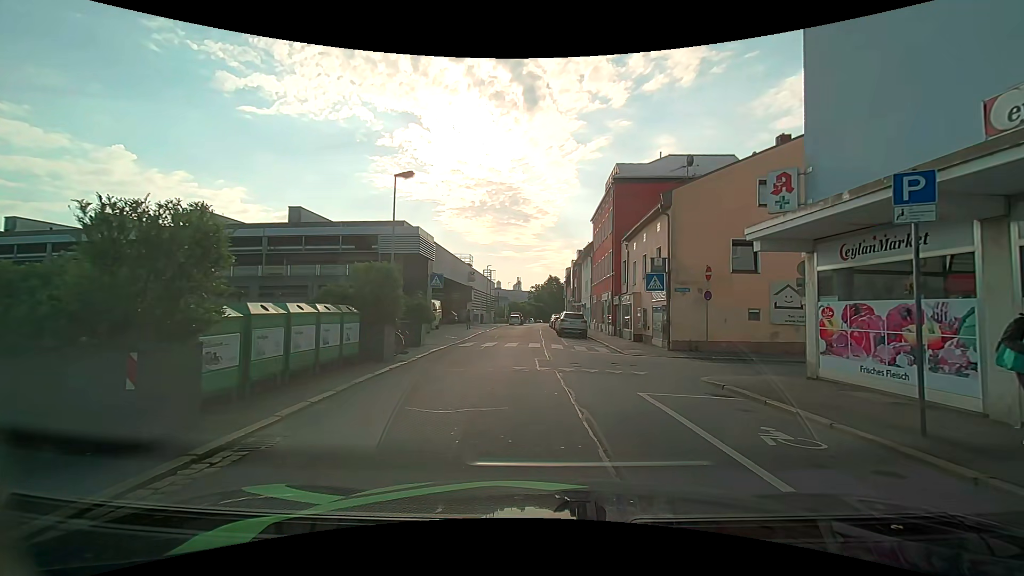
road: residential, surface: asphalt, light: Day
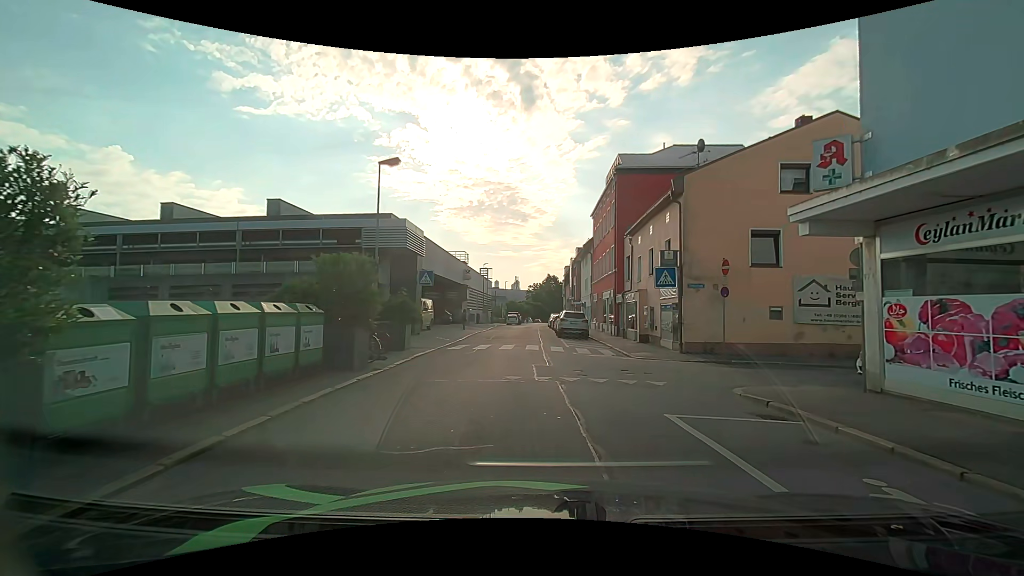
(0.0, +2.1) m; +1°
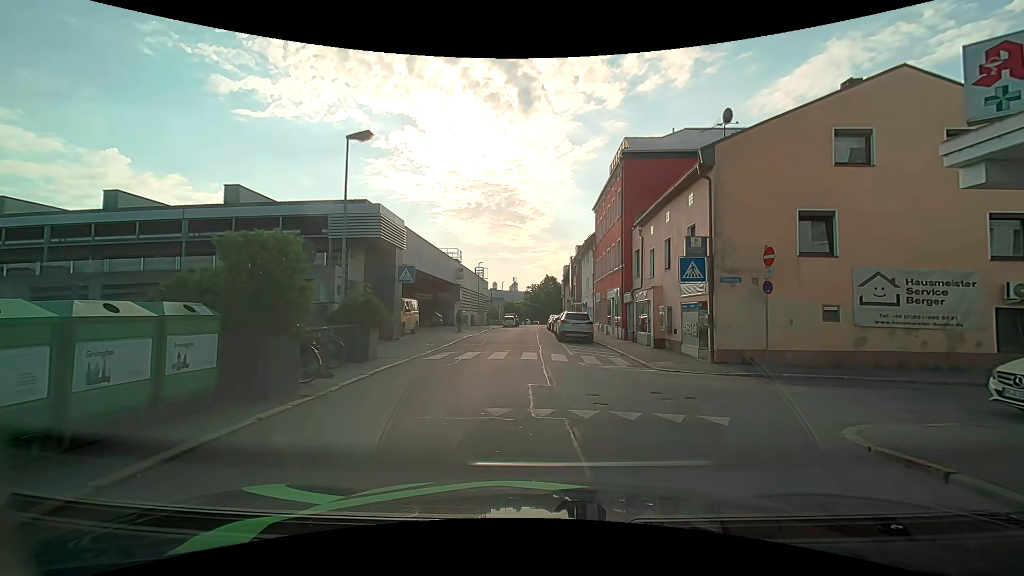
(0.0, +3.5) m; +2°
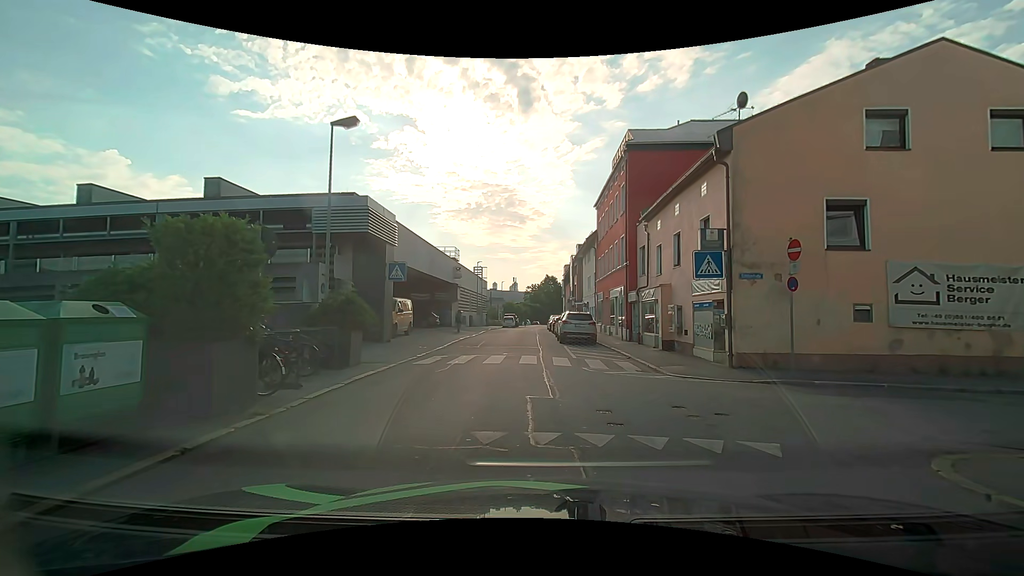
(-0.1, +1.4) m; -2°
